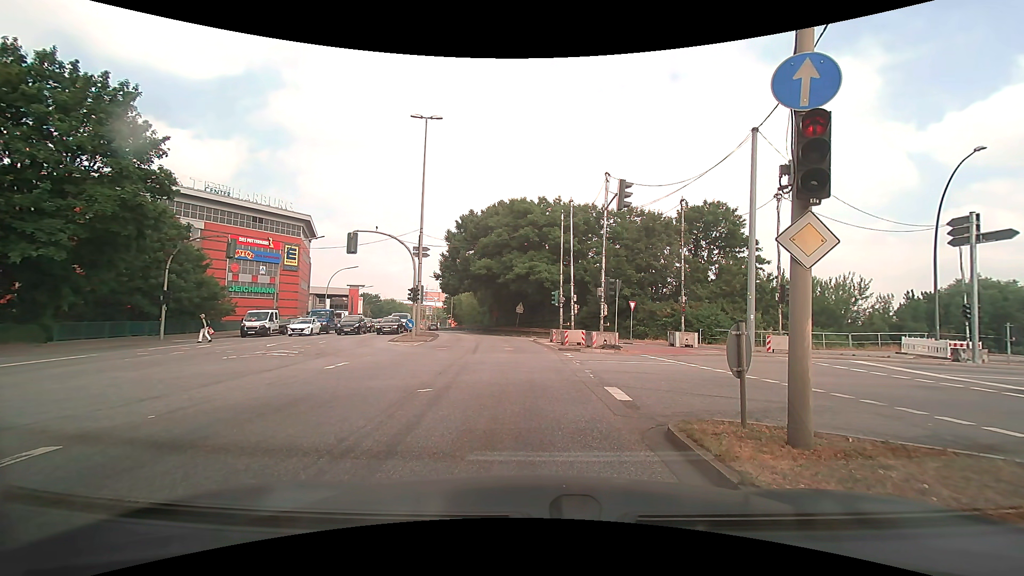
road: primary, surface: asphalt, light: Day
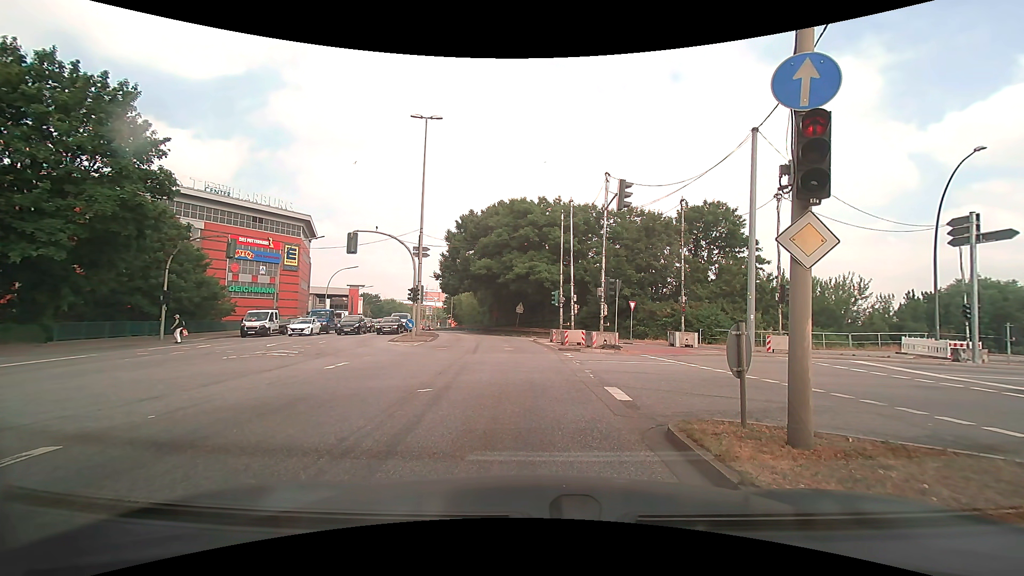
(0.0, 0.0) m; 0°
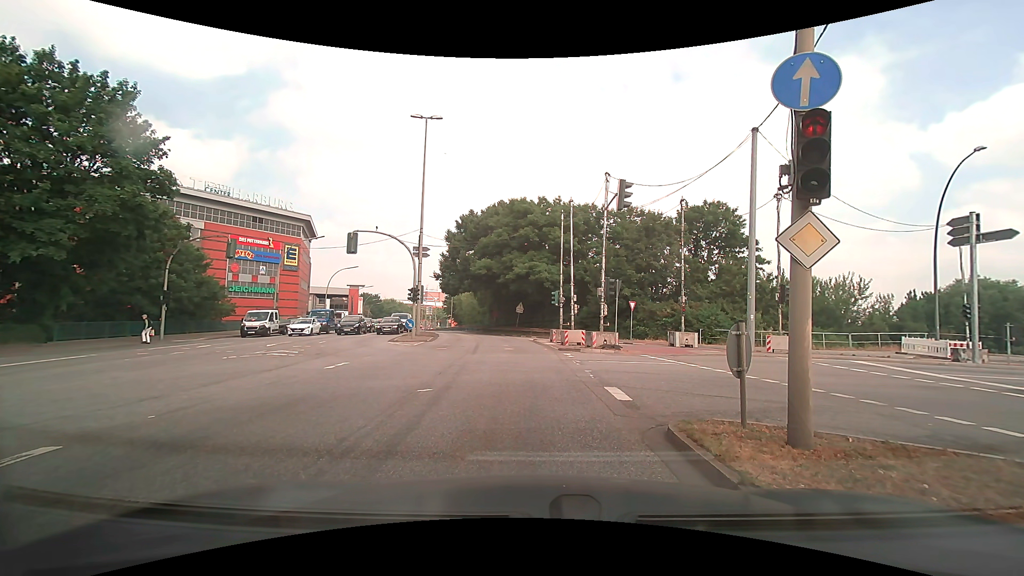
(0.0, 0.0) m; 0°
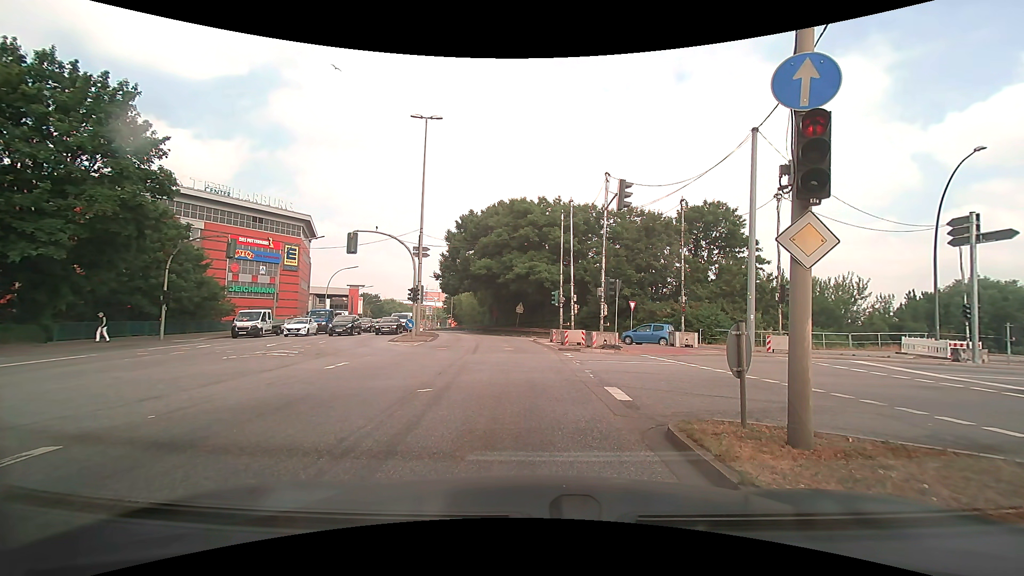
(0.0, 0.0) m; 0°
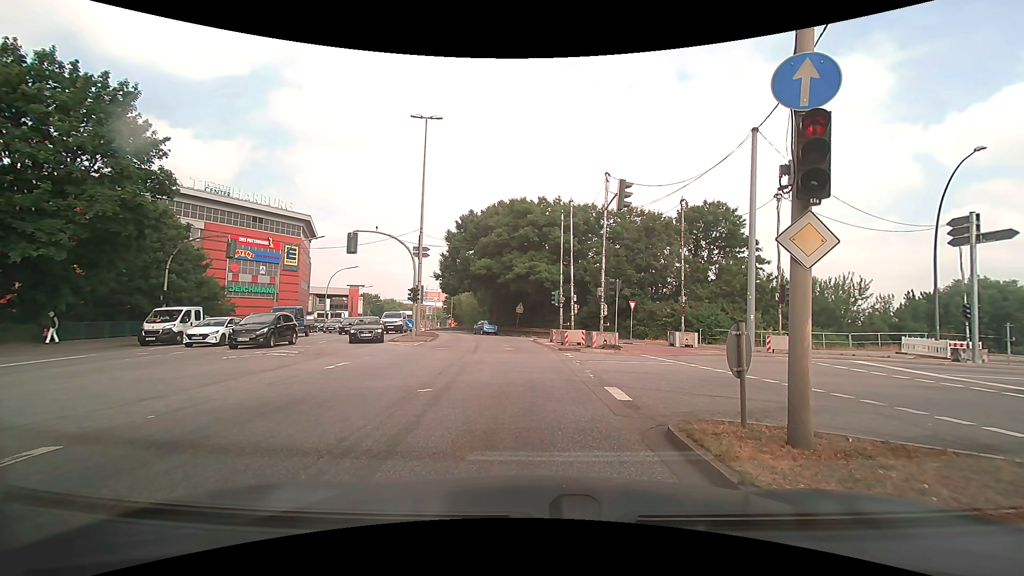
(0.0, 0.0) m; 0°
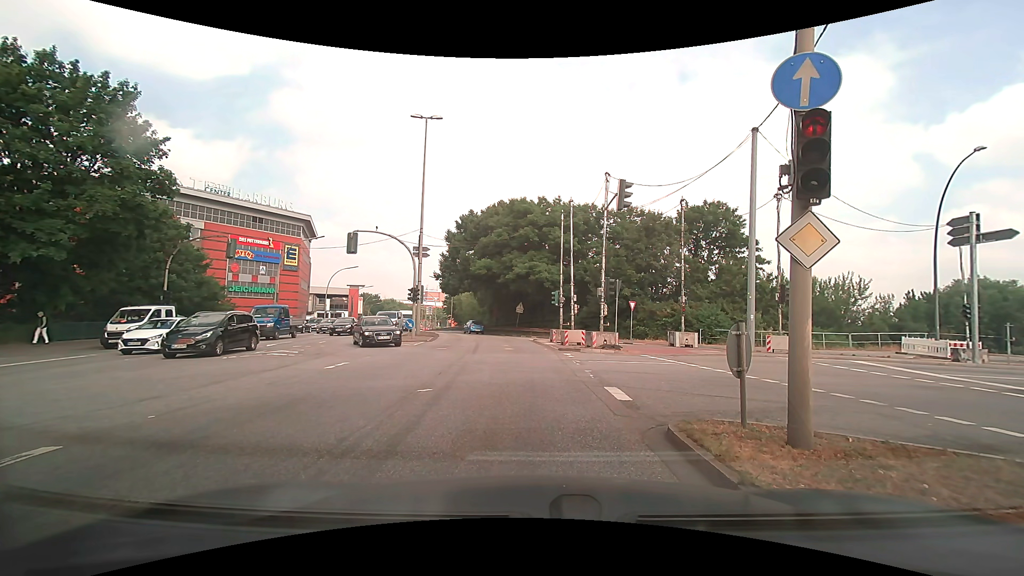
(0.0, 0.0) m; 0°
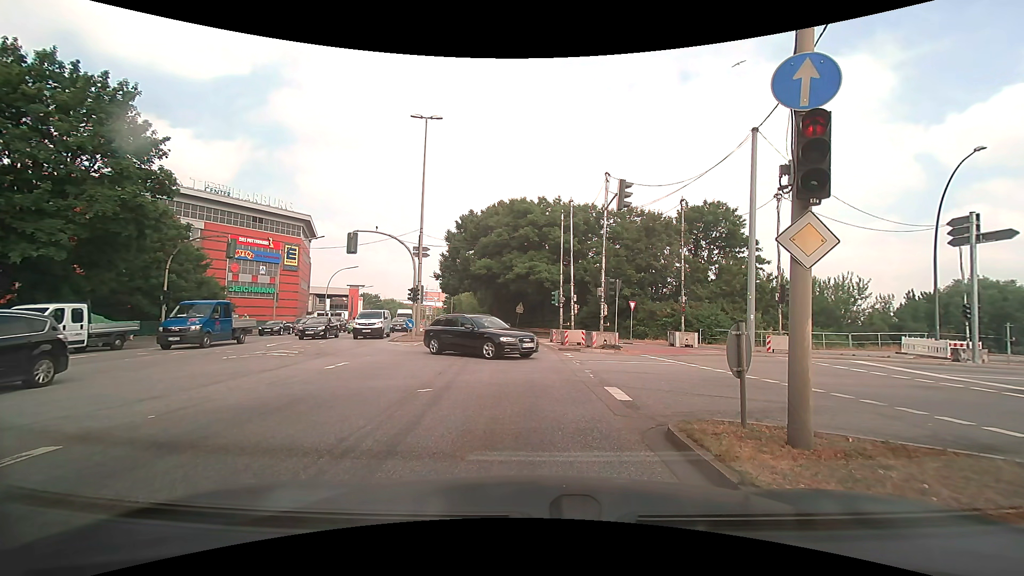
(0.0, 0.0) m; 0°
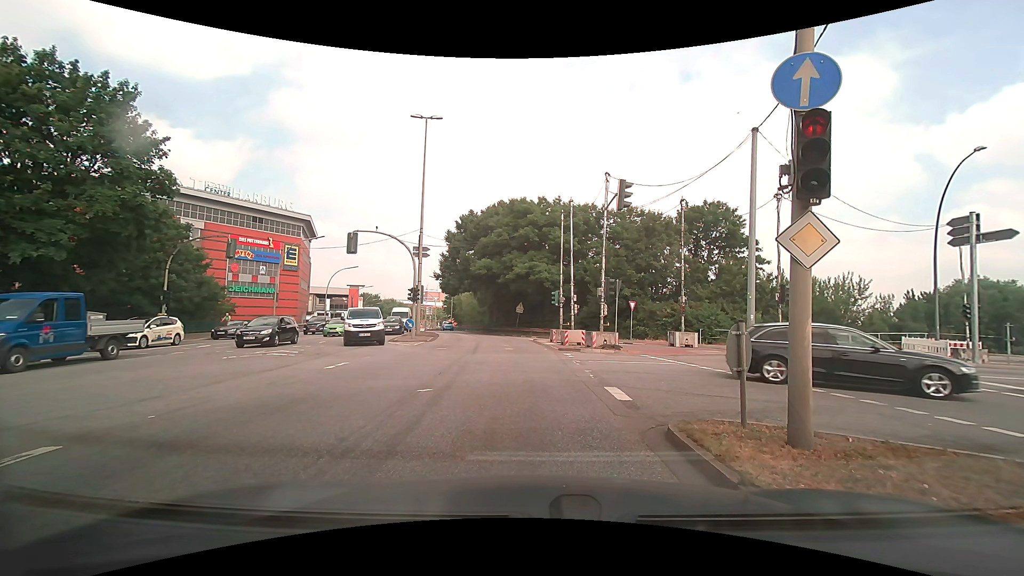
(0.0, 0.0) m; 0°
(0, +10) (-1, +20) (-2, +30) (-3, +40) (-5, +50) (-7, +59) (-10, +69) (-13, +78) (-17, +88) (-20, +97) m
